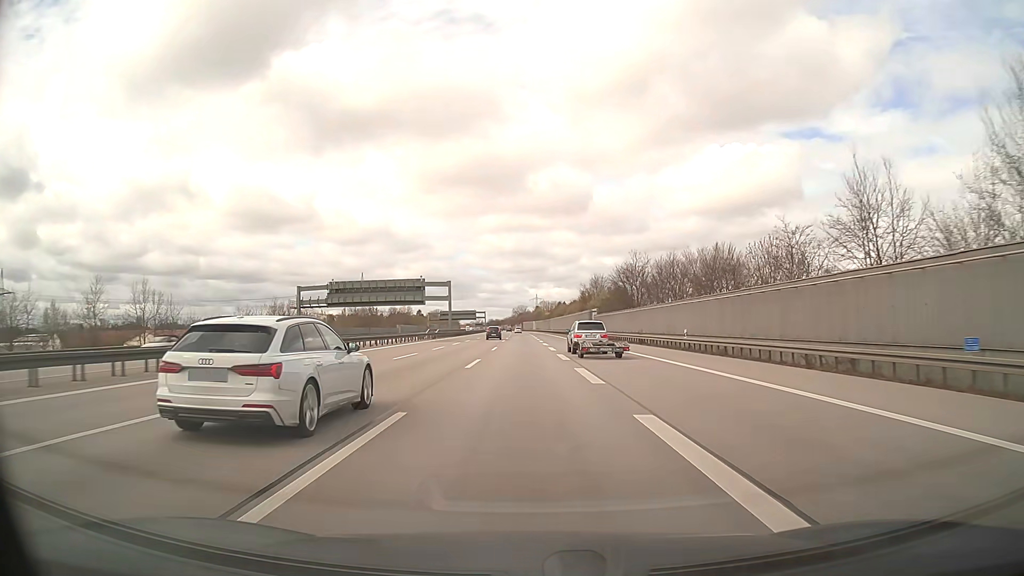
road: motorway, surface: asphalt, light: Day
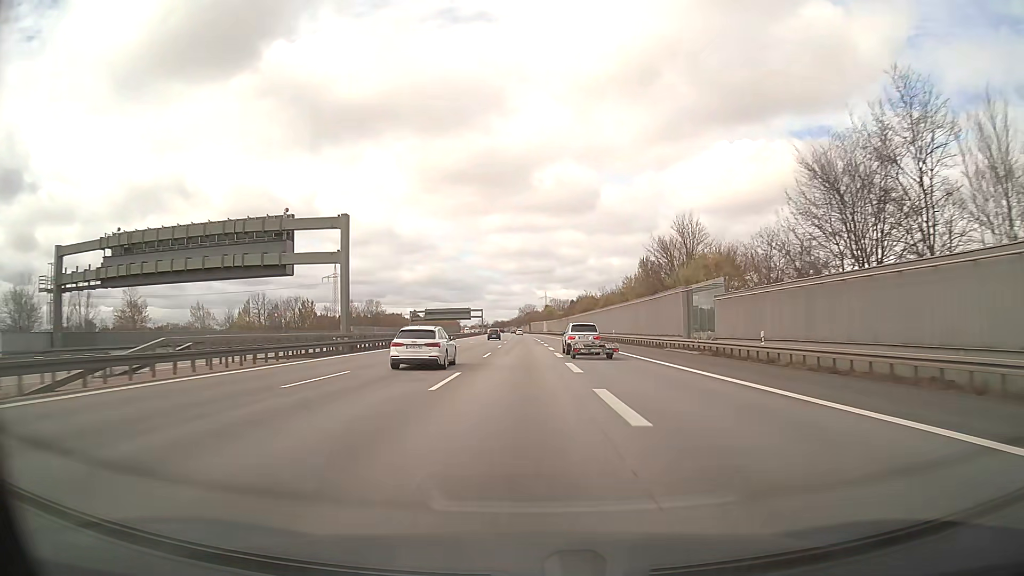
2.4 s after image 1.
(-0.3, +67.2) m; -1°
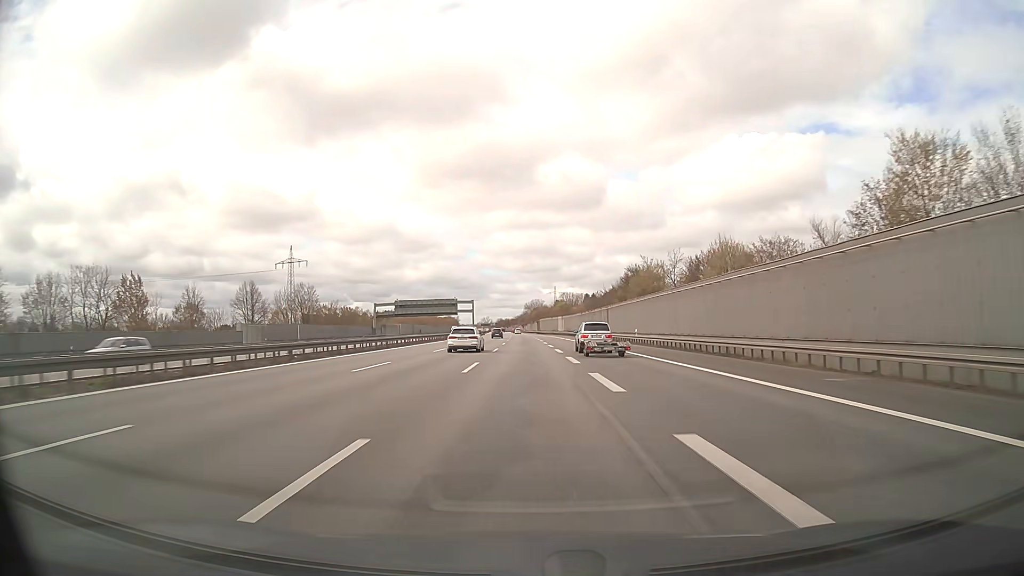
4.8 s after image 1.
(-0.5, +67.3) m; -1°
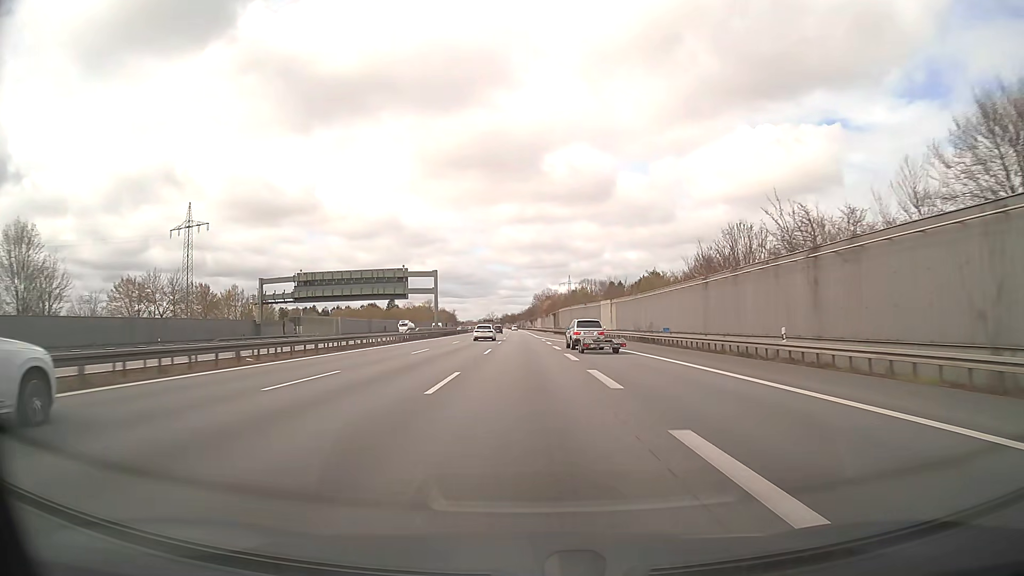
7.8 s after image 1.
(-0.5, +84.0) m; -1°
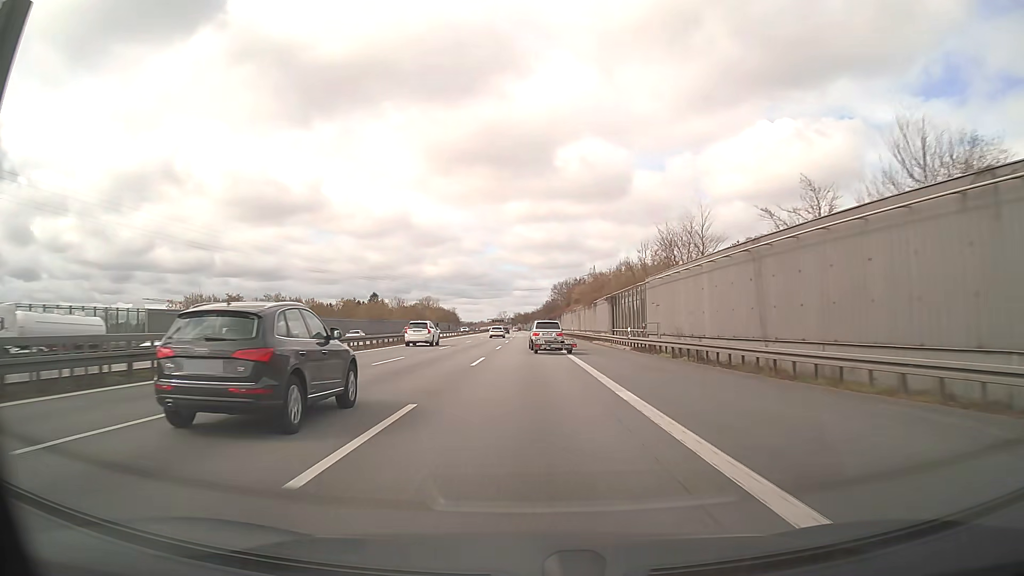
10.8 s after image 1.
(-0.8, +83.3) m; -1°
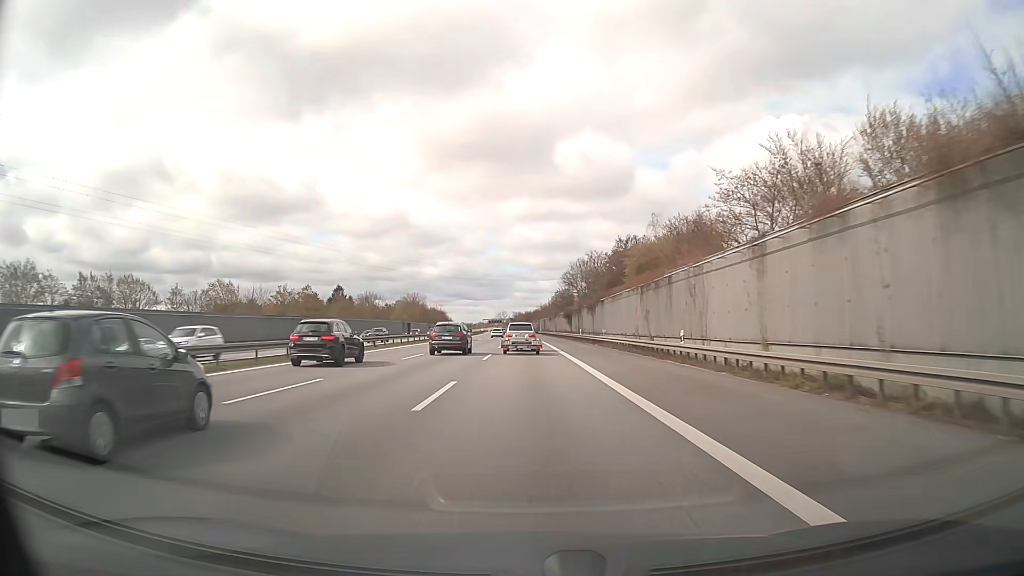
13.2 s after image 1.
(-0.2, +66.5) m; 0°
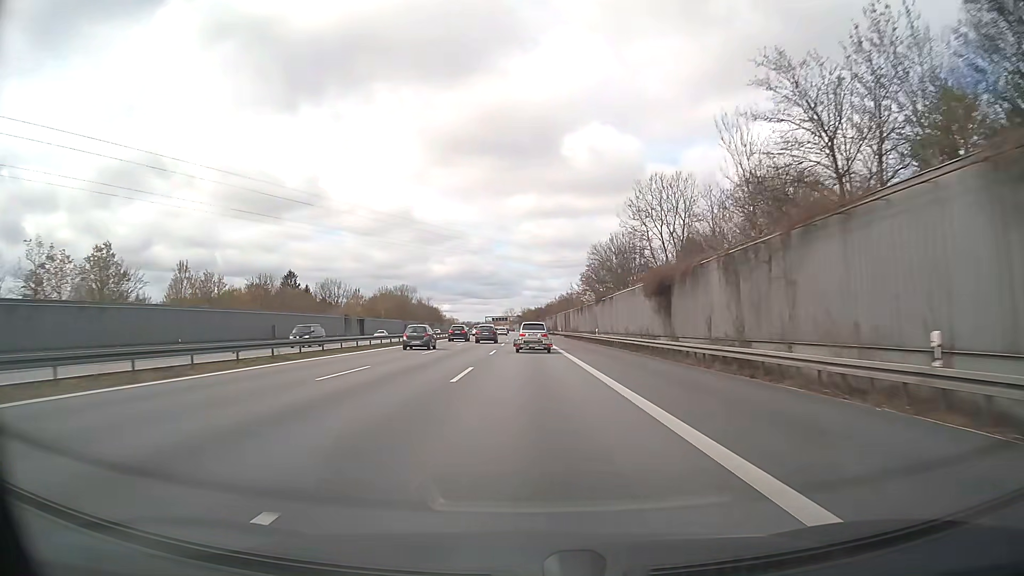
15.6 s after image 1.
(-0.3, +66.5) m; -1°
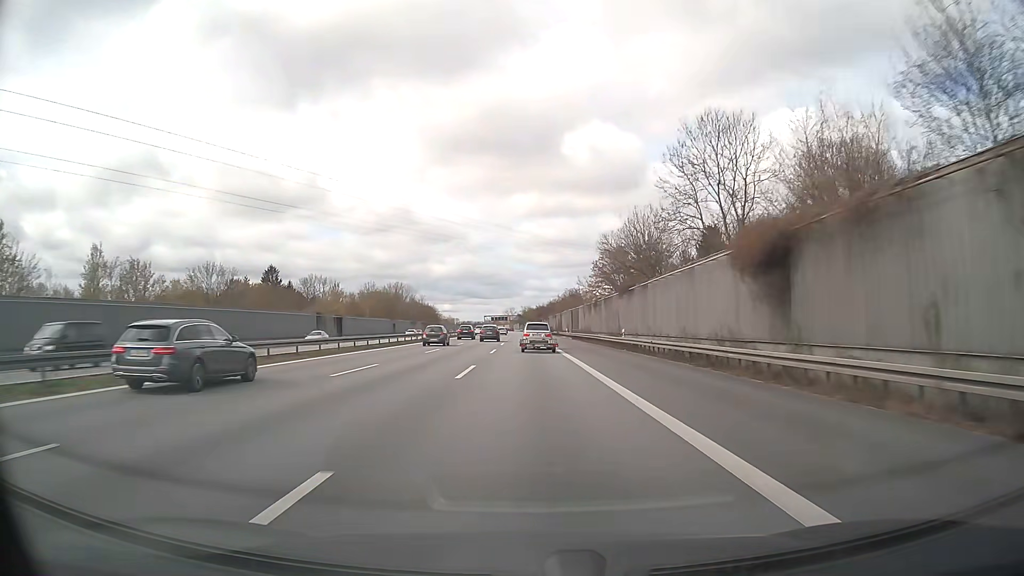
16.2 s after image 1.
(0.0, +16.6) m; 0°
(0, +10) (0, +20) (0, +30) (0, +40) (0, +50) (0, +60) (0, +70) (-1, +80) (-1, +90) (-1, +100) m
